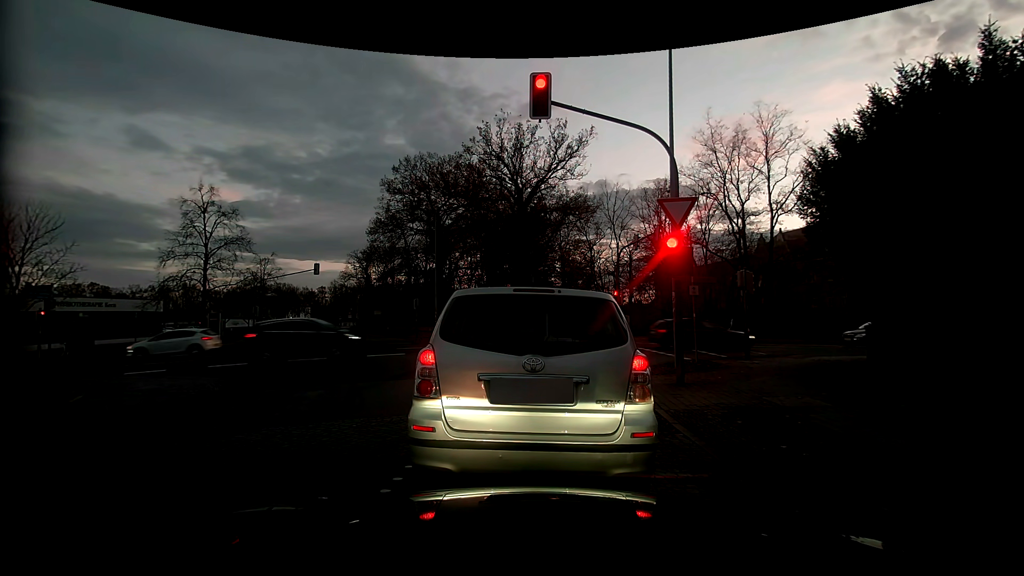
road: residential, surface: sett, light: Dusk
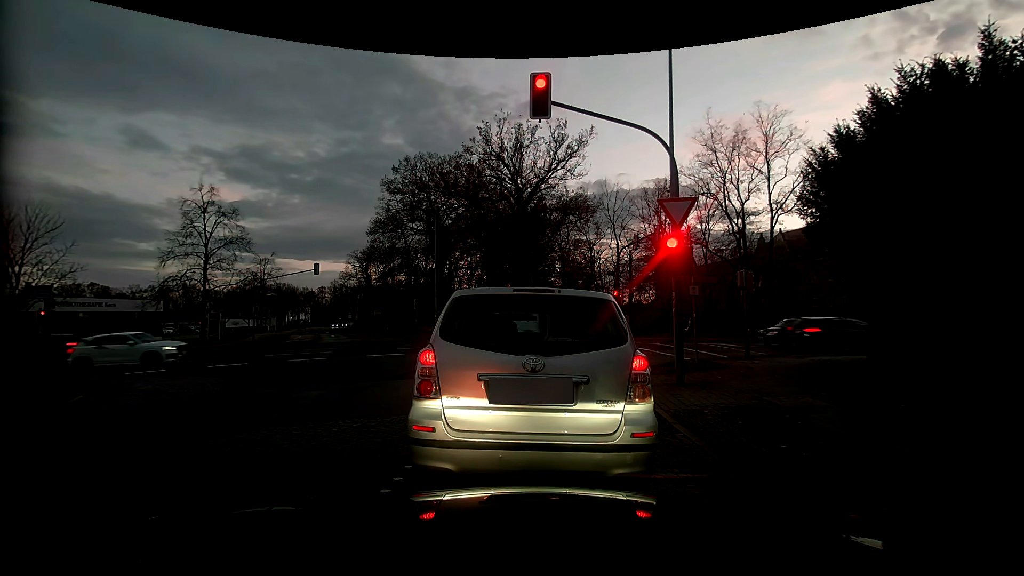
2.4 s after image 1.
(0.0, 0.0) m; 0°
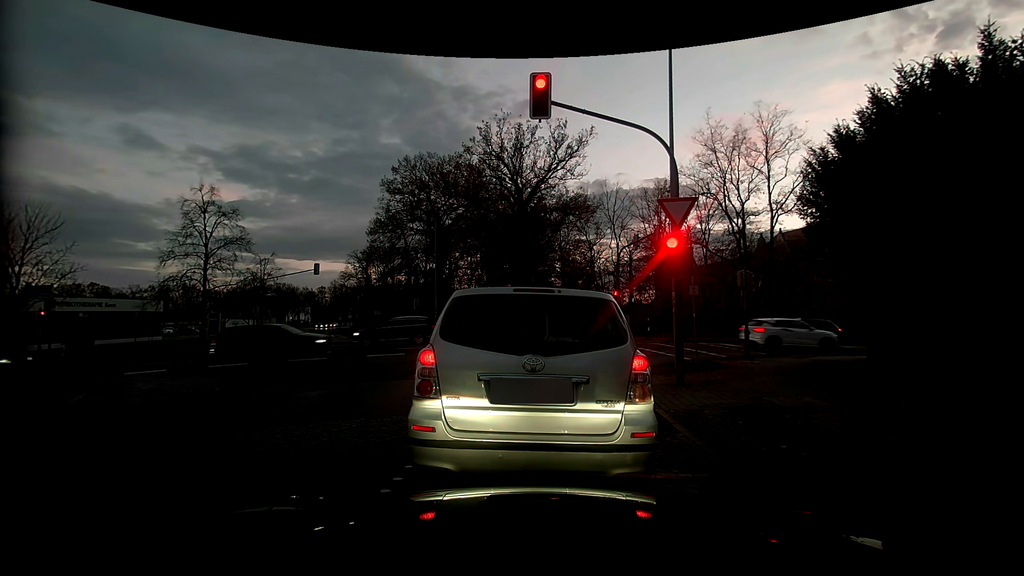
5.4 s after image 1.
(0.0, 0.0) m; 0°
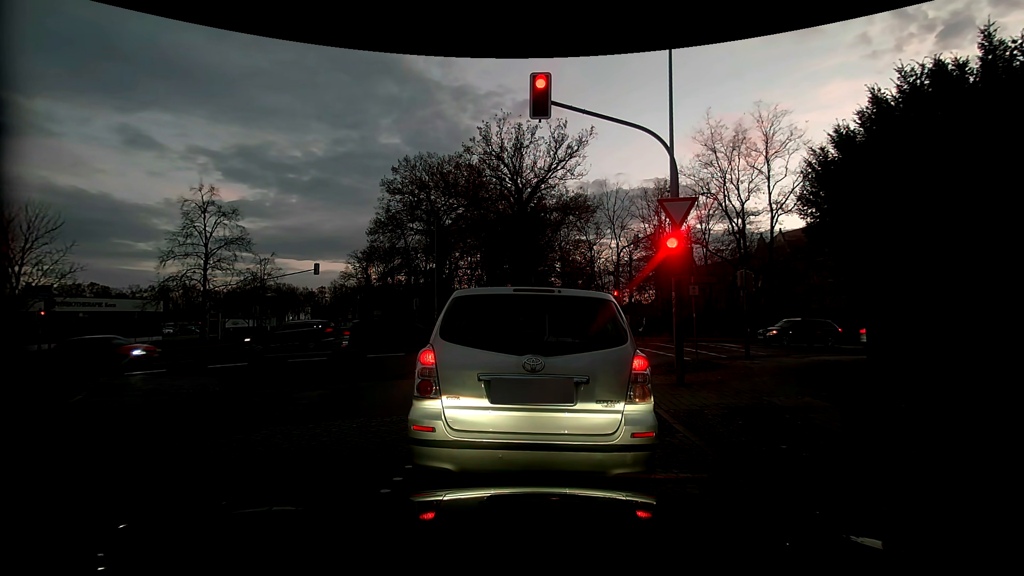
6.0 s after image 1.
(0.0, 0.0) m; 0°
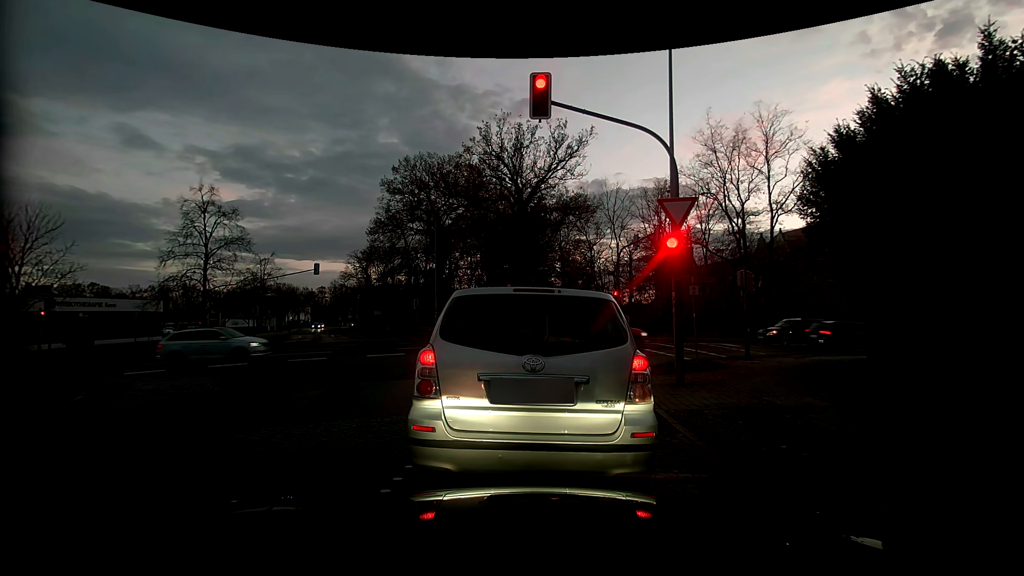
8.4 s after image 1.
(0.0, 0.0) m; 0°
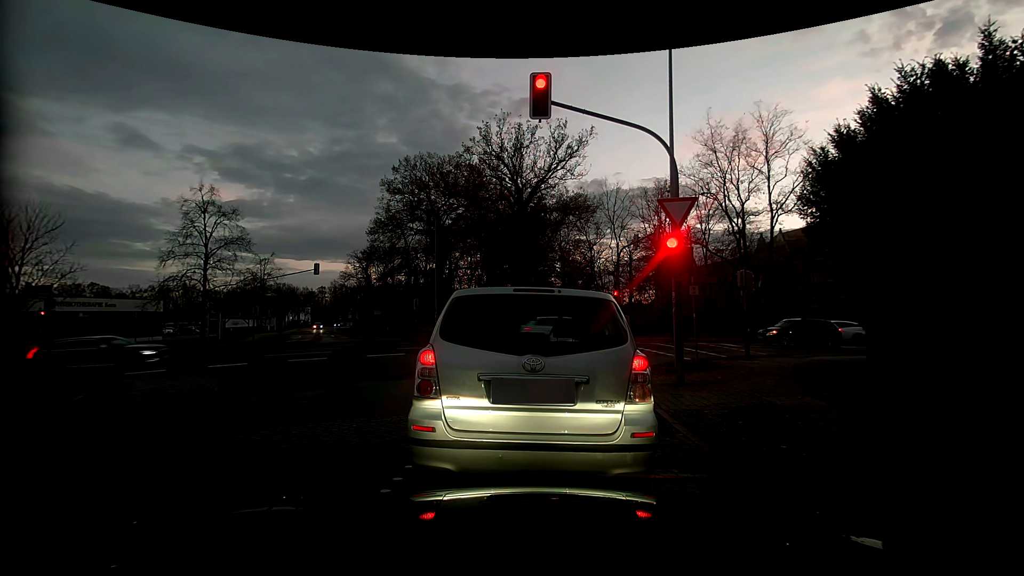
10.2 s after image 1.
(0.0, 0.0) m; 0°
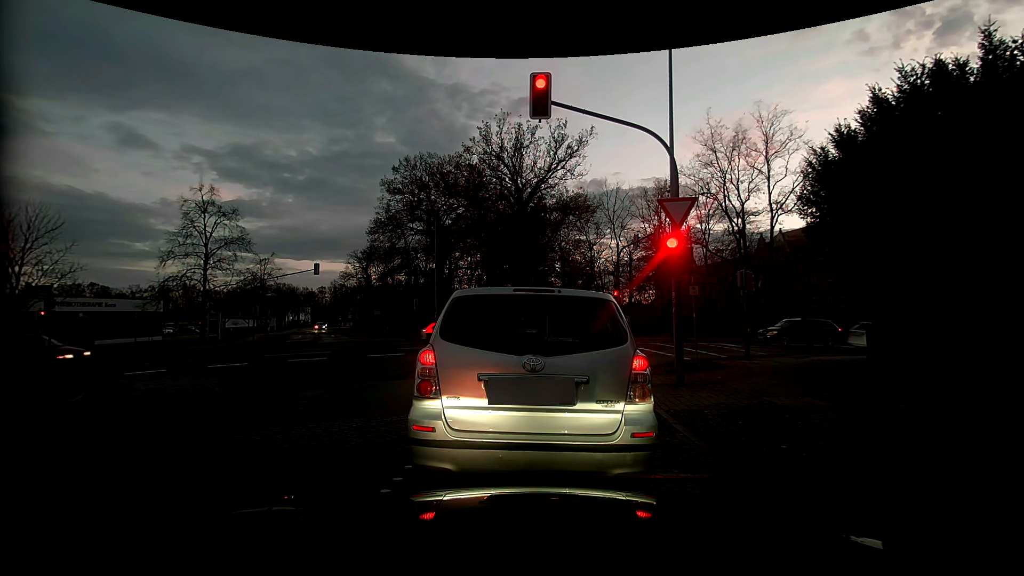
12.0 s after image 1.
(0.0, 0.0) m; 0°
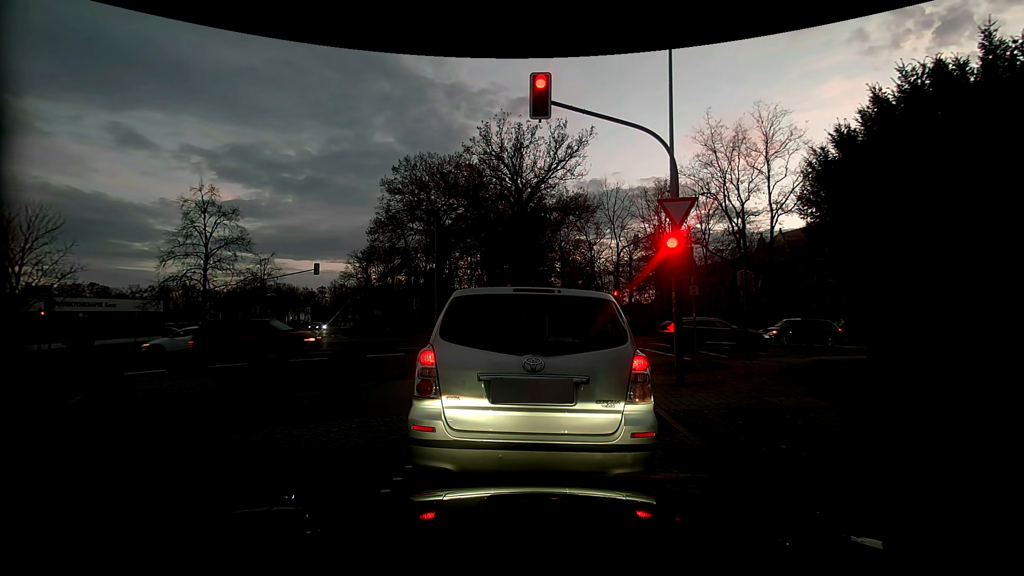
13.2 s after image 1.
(0.0, 0.0) m; 0°
(0, +10) (-3, +20) (-10, +27) (-20, +29) (-29, +27) (-39, +25) (-49, +23) (-59, +21) (-69, +19) (-78, +17) m
